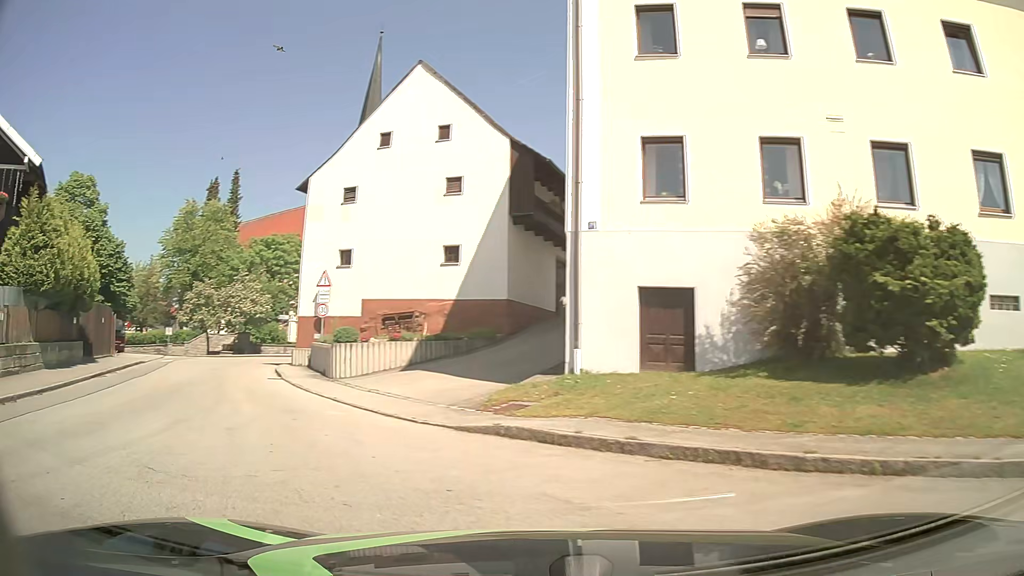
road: tertiary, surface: asphalt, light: Day
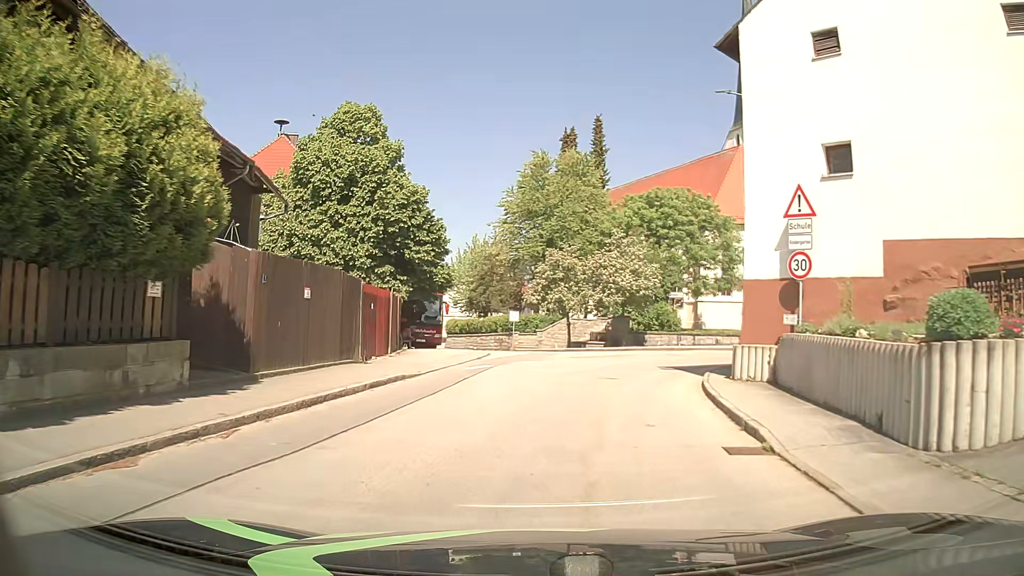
(-5.5, +14.5) m; -30°
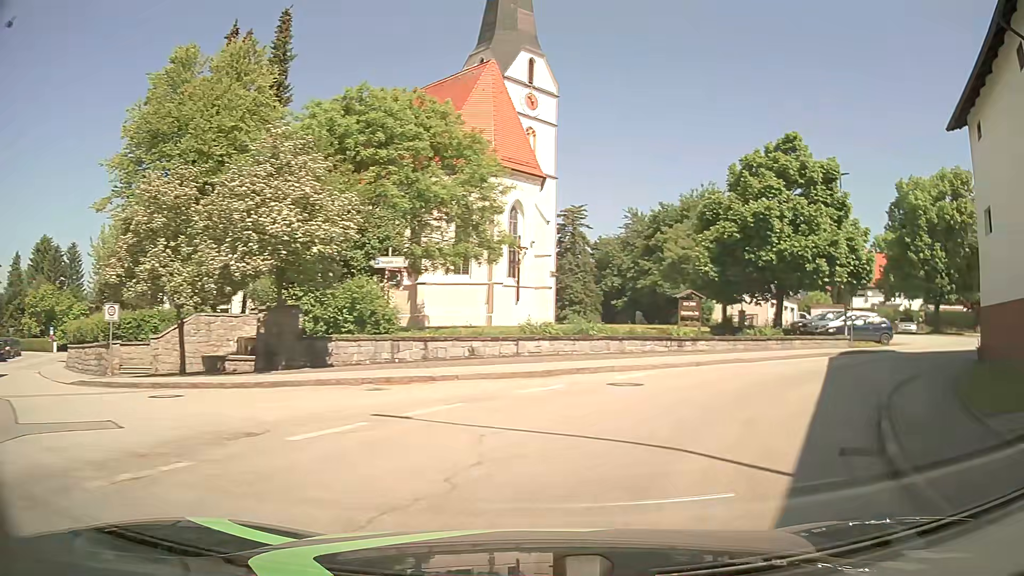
(+3.1, +20.8) m; +24°
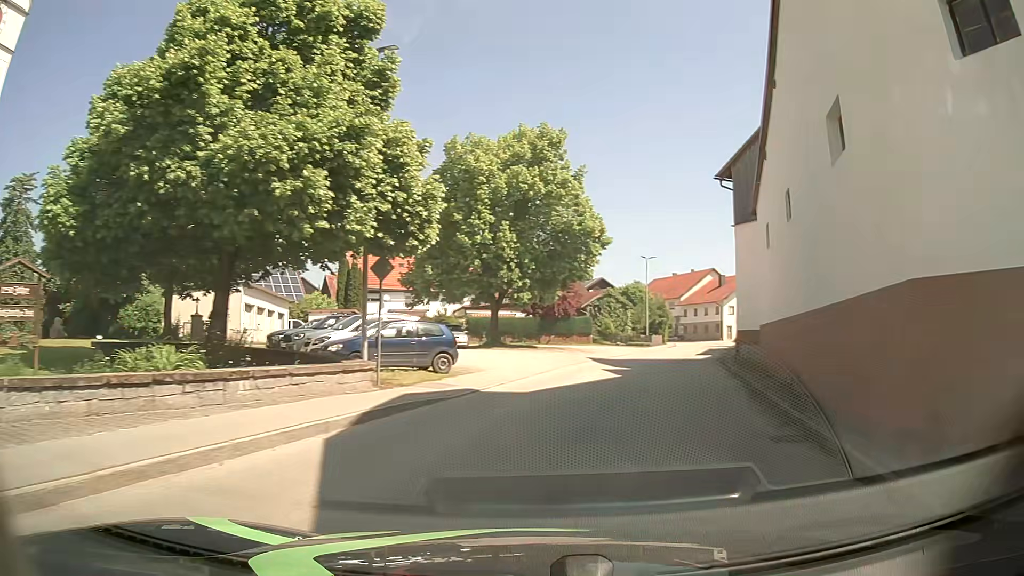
(+6.4, +15.5) m; +44°
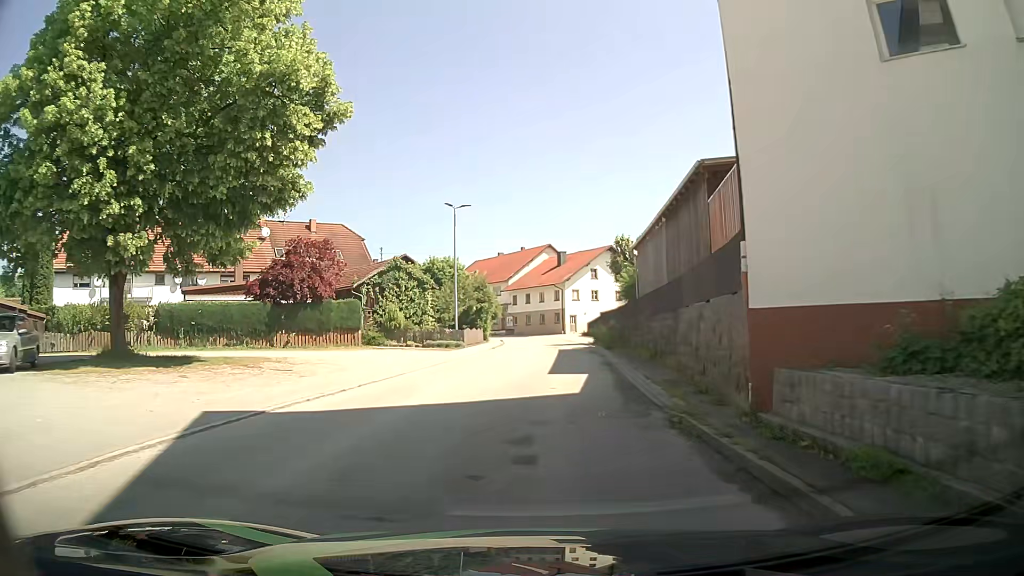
(+4.5, +23.5) m; +15°
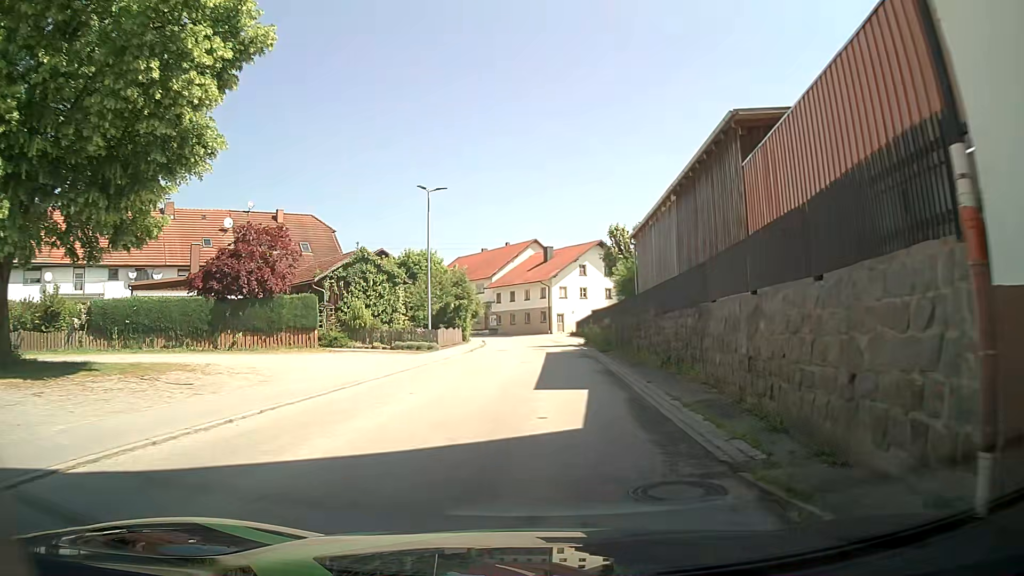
(+0.1, +4.8) m; +2°
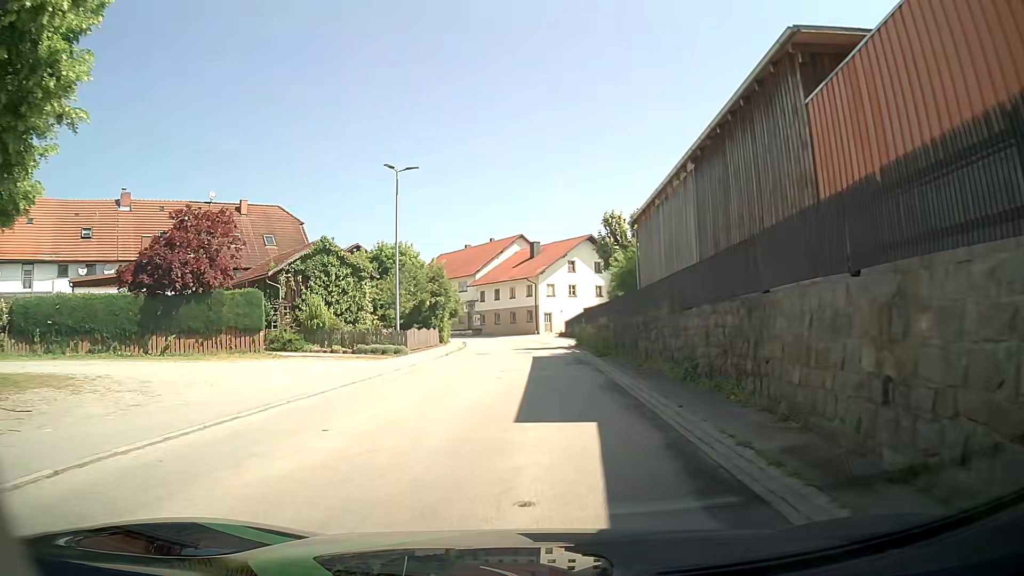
(0.0, +4.8) m; +1°
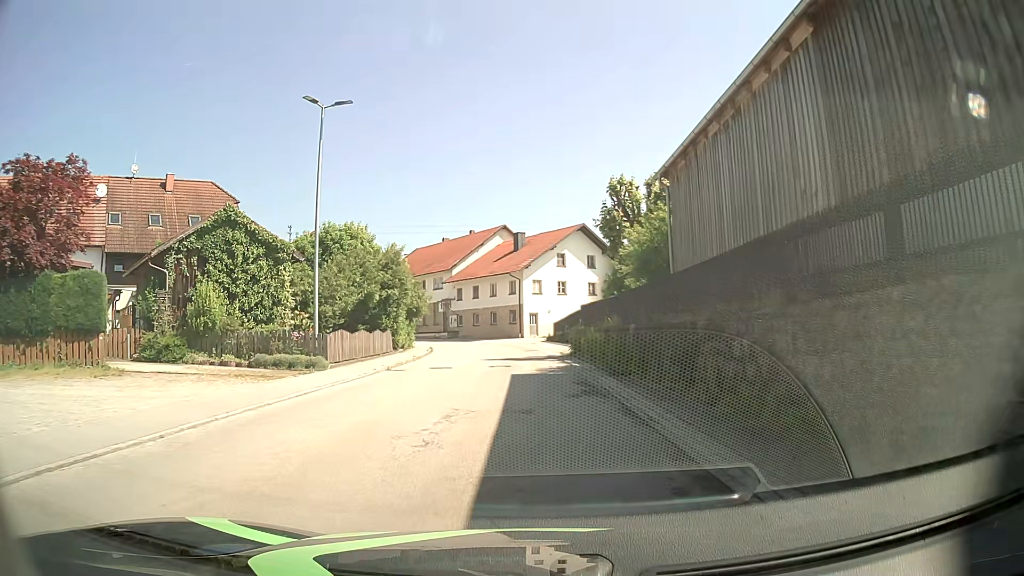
(+0.2, +9.6) m; 0°
(0, +10) (0, +20) (0, +30) (-1, +40) (-2, +50) (-5, +59) (-10, +68) (-16, +77) (-21, +85) (-28, +92) m
